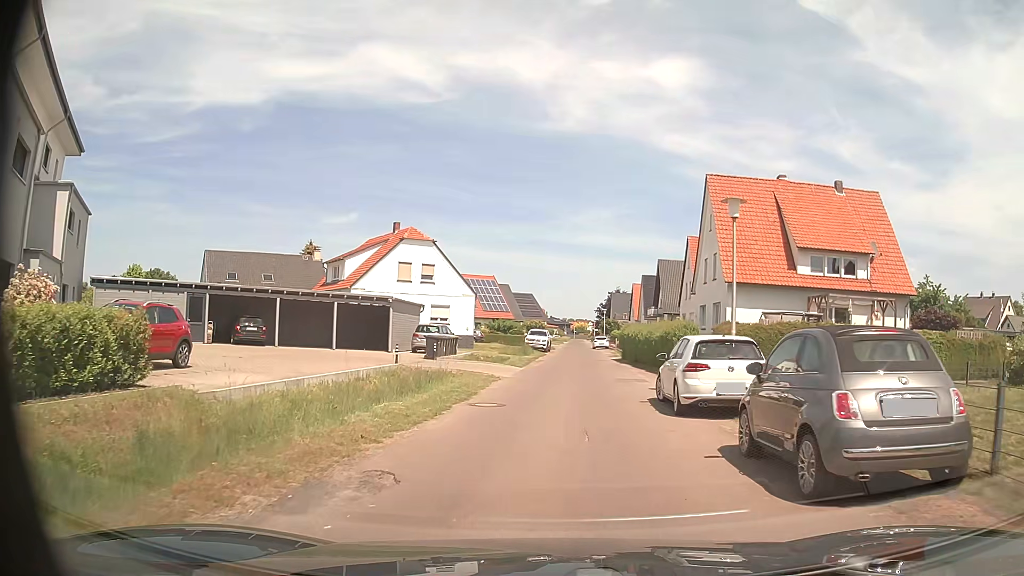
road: residential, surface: asphalt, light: Day
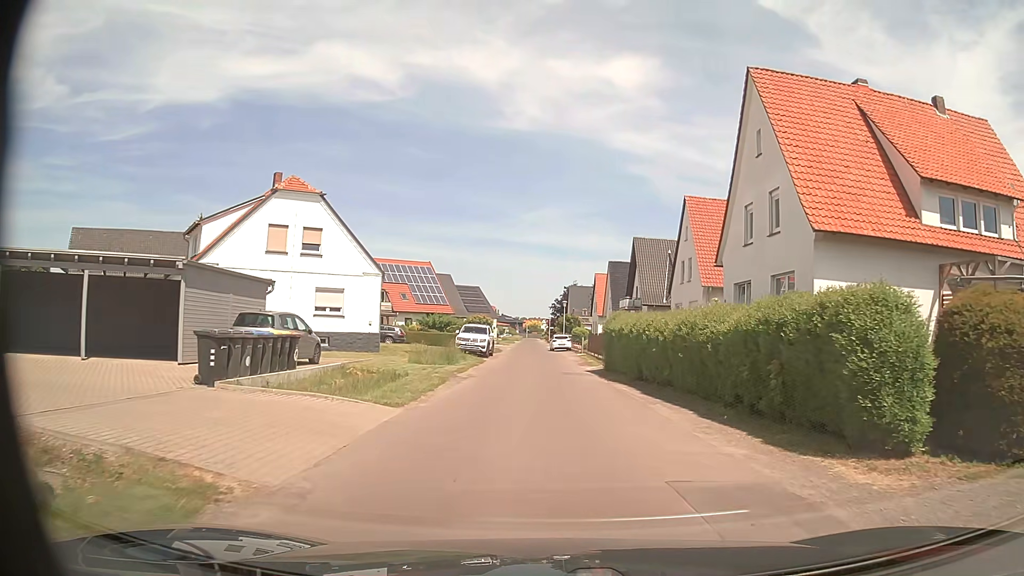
(+0.4, +17.1) m; +3°
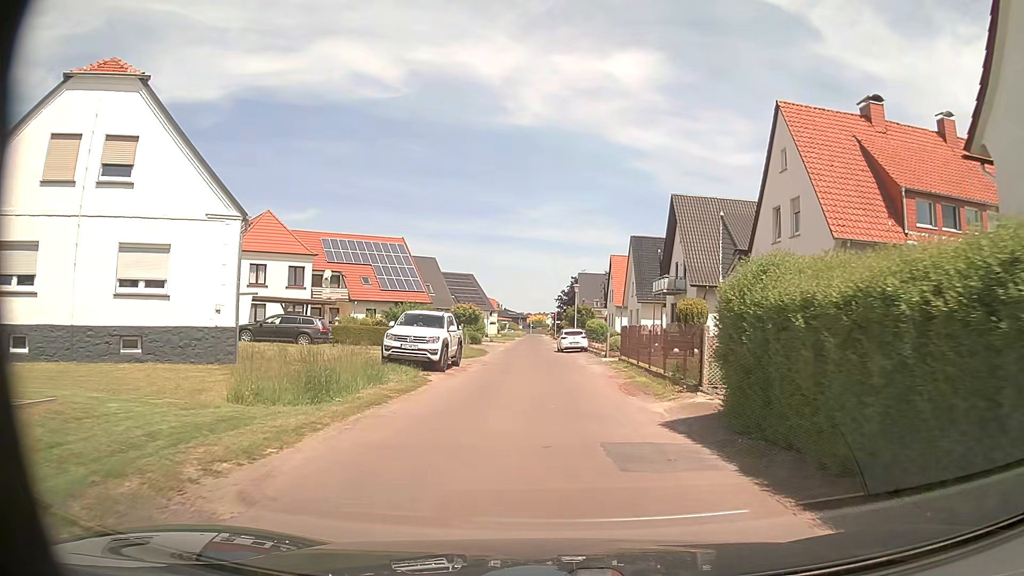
(0.0, +17.8) m; 0°
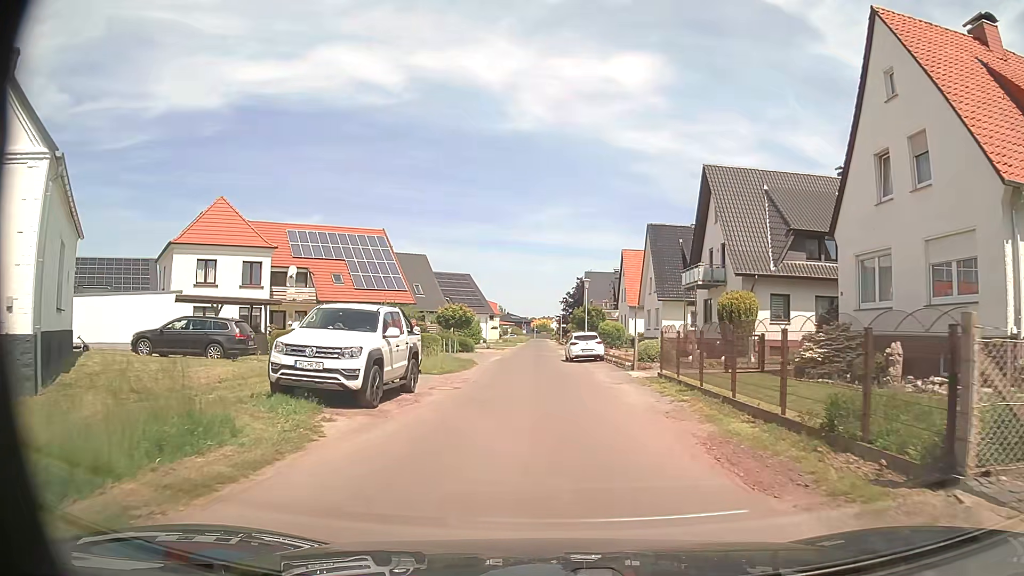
(-0.1, +9.0) m; 0°
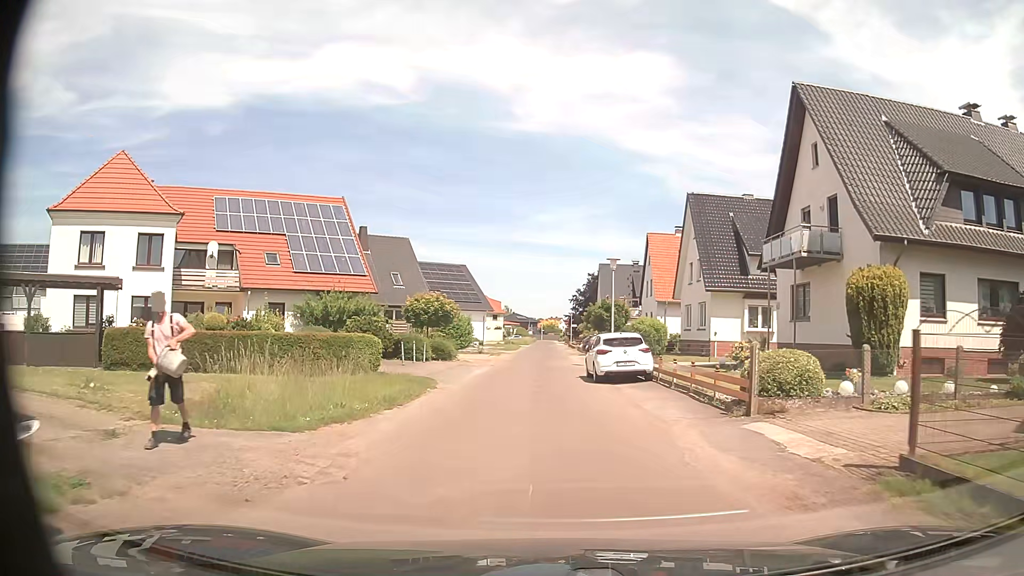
(-0.1, +13.4) m; 0°
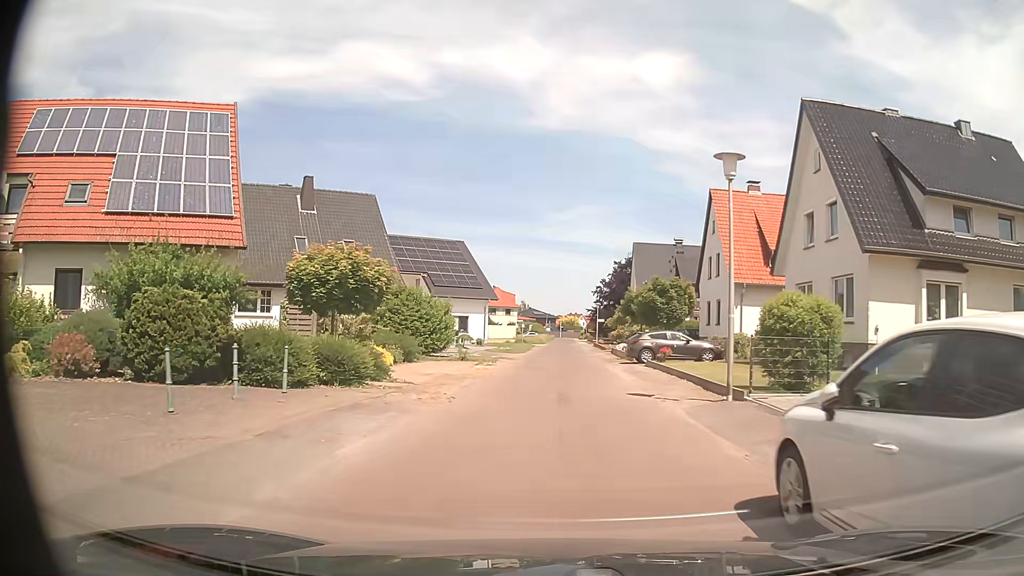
(-0.3, +18.1) m; -2°
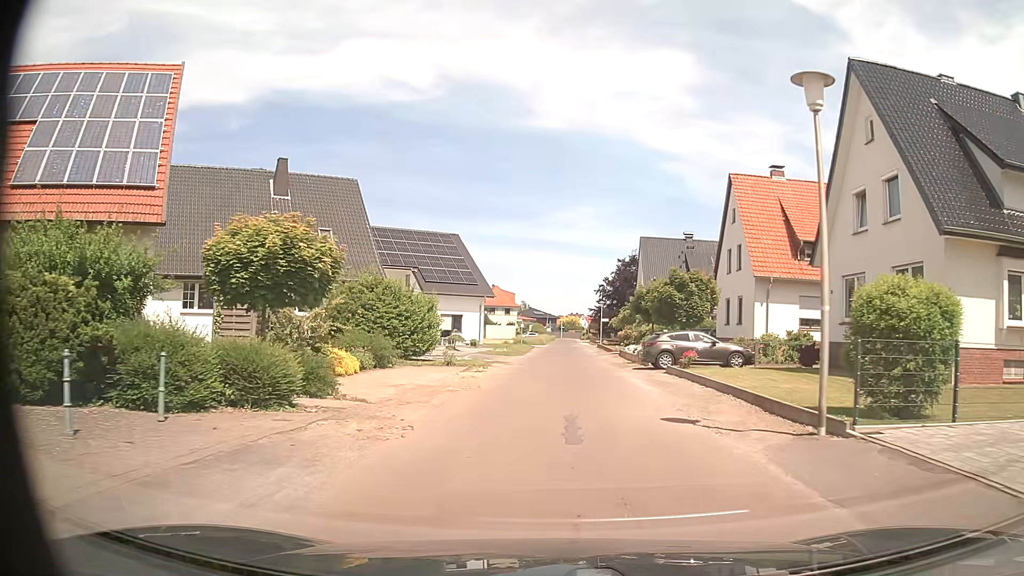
(0.0, +4.6) m; -1°
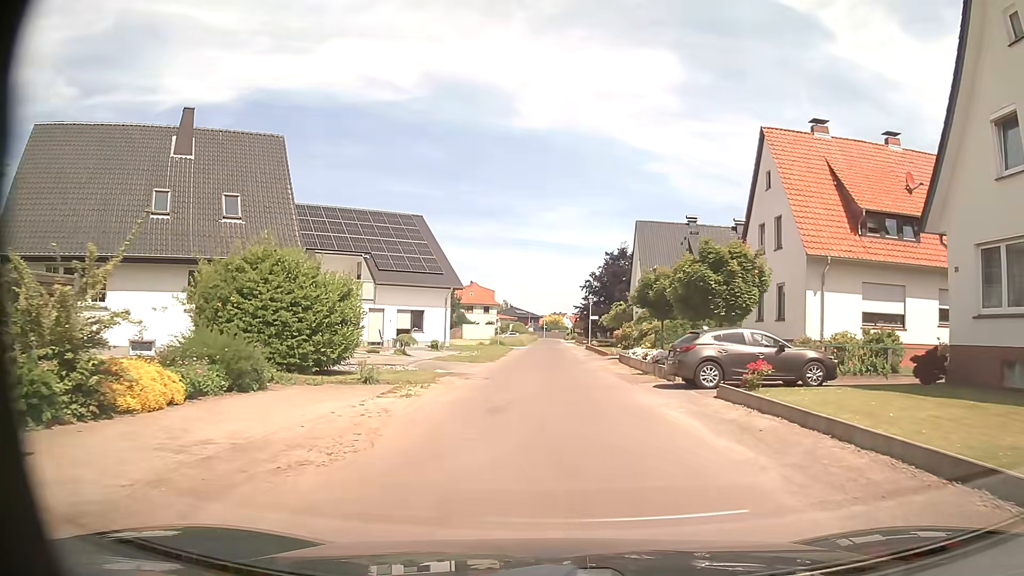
(+0.3, +9.3) m; +2°
(0, +10) (0, +20) (+1, +30) (+1, +40) (+1, +50) (+1, +60) (+1, +70) (+1, +80) (+2, +90) (+2, +100) m
